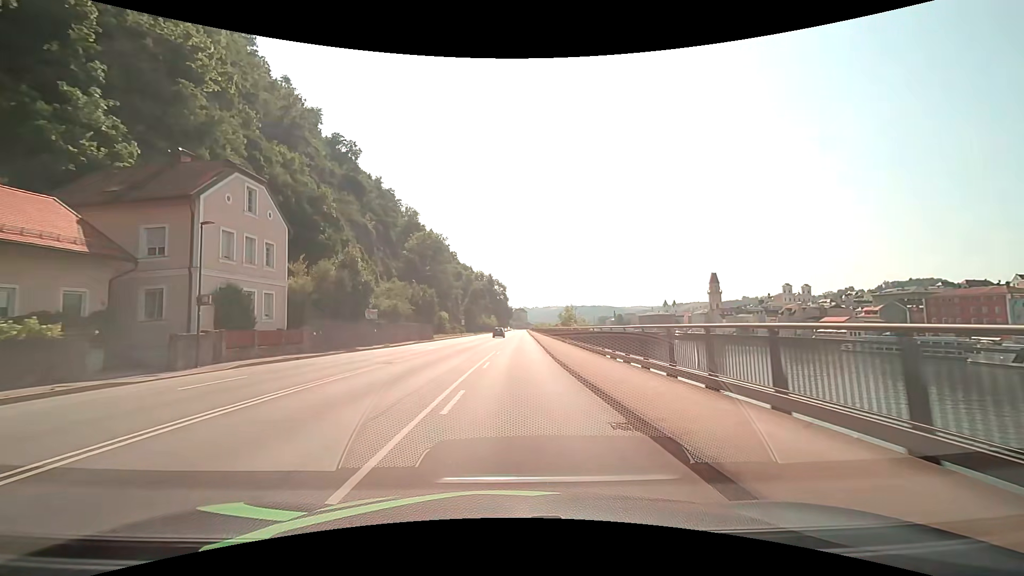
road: primary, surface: asphalt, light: Day
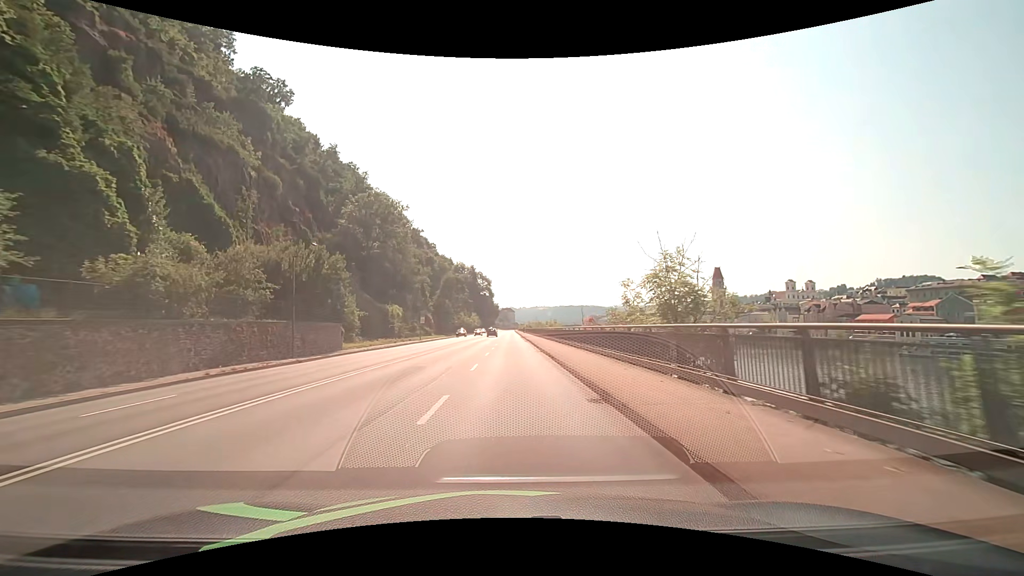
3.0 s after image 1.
(+0.9, +38.2) m; +2°
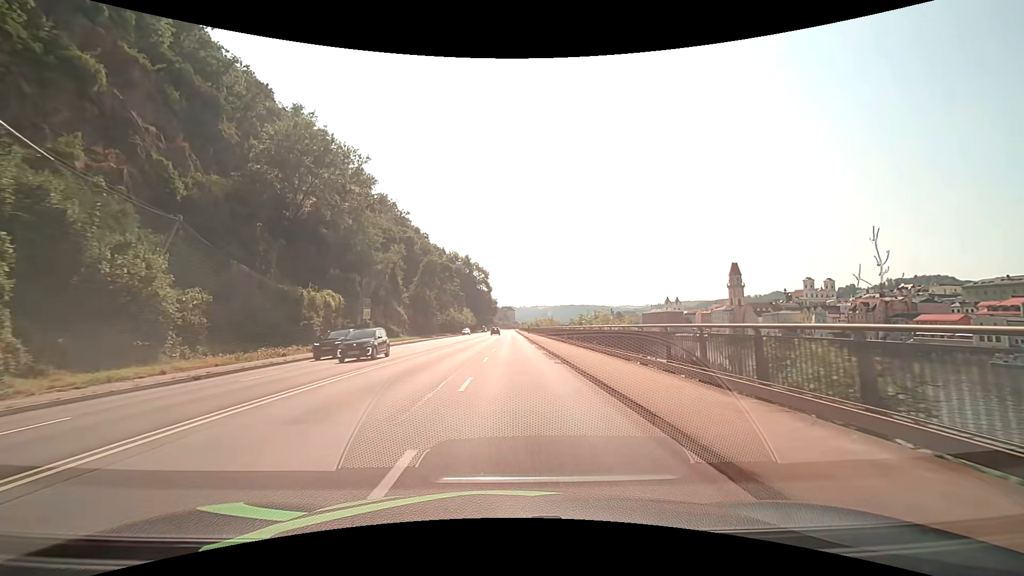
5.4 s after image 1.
(0.0, +30.6) m; 0°
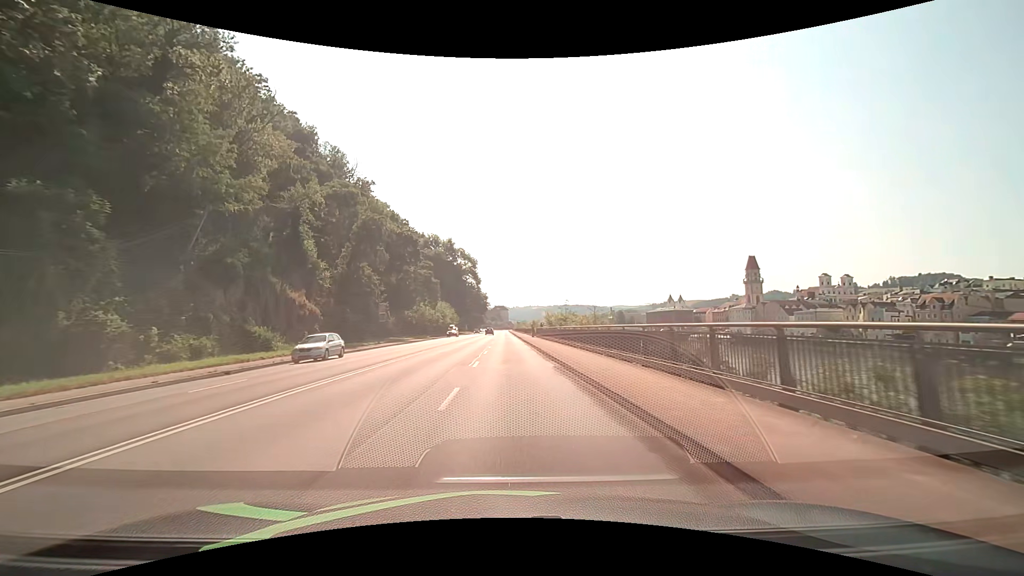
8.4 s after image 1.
(+0.2, +38.3) m; +1°
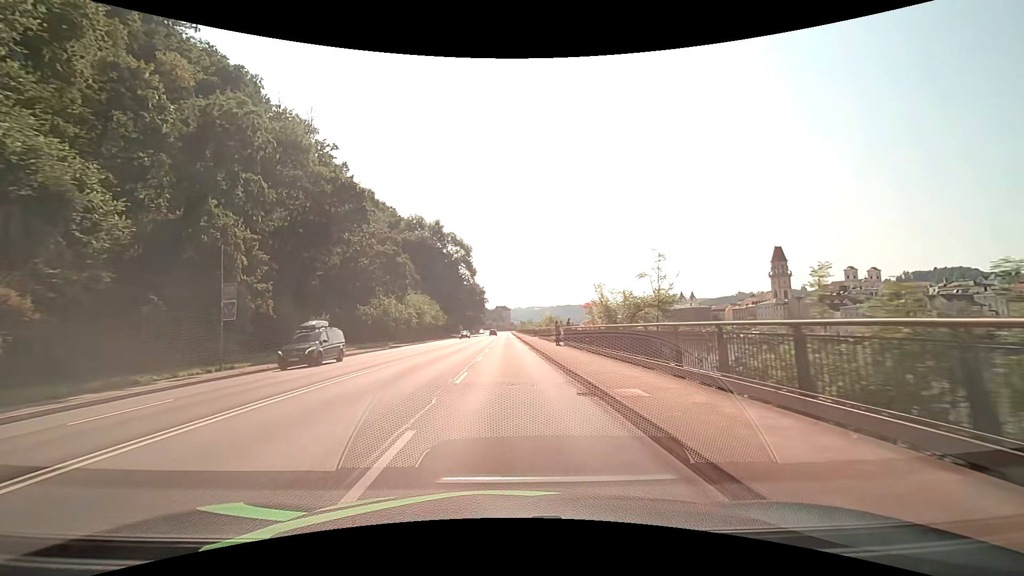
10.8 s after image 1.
(+0.1, +30.6) m; 0°
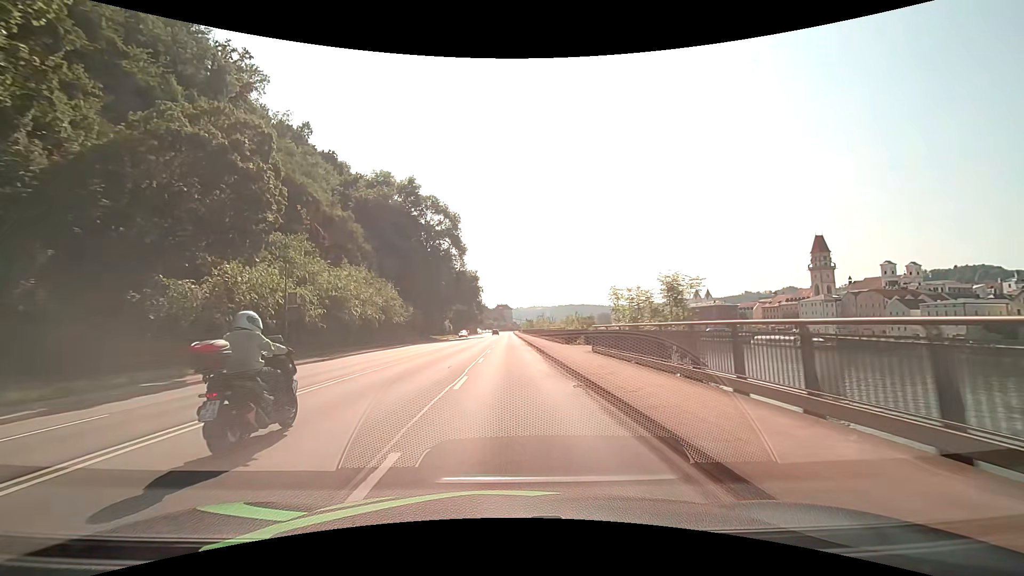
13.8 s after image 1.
(-0.2, +38.3) m; 0°
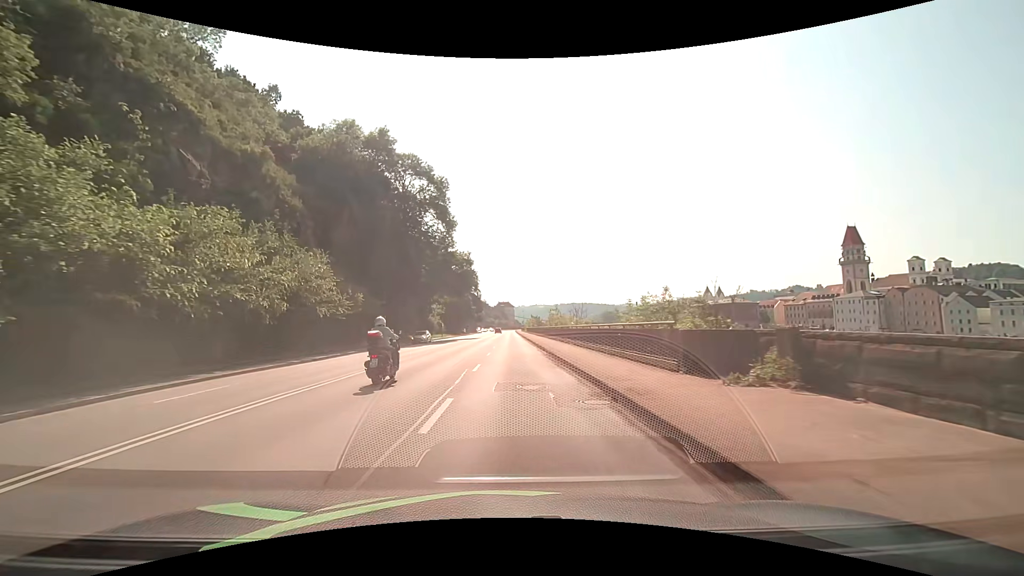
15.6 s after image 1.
(-0.1, +23.0) m; 0°
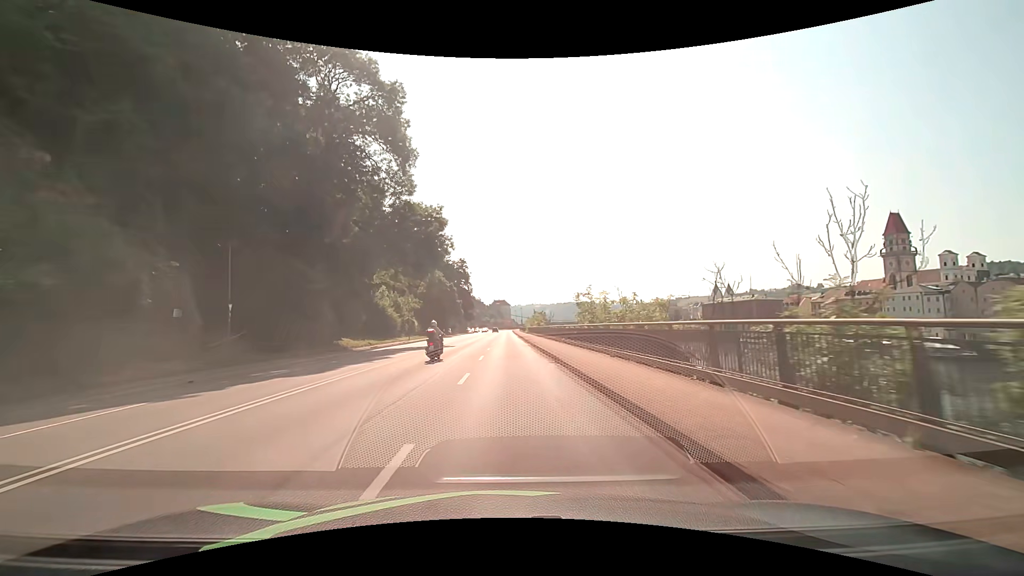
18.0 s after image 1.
(+0.1, +30.6) m; 0°
(0, +10) (0, +20) (0, +30) (0, +40) (0, +50) (0, +60) (0, +70) (0, +80) (0, +90) (0, +100) m
